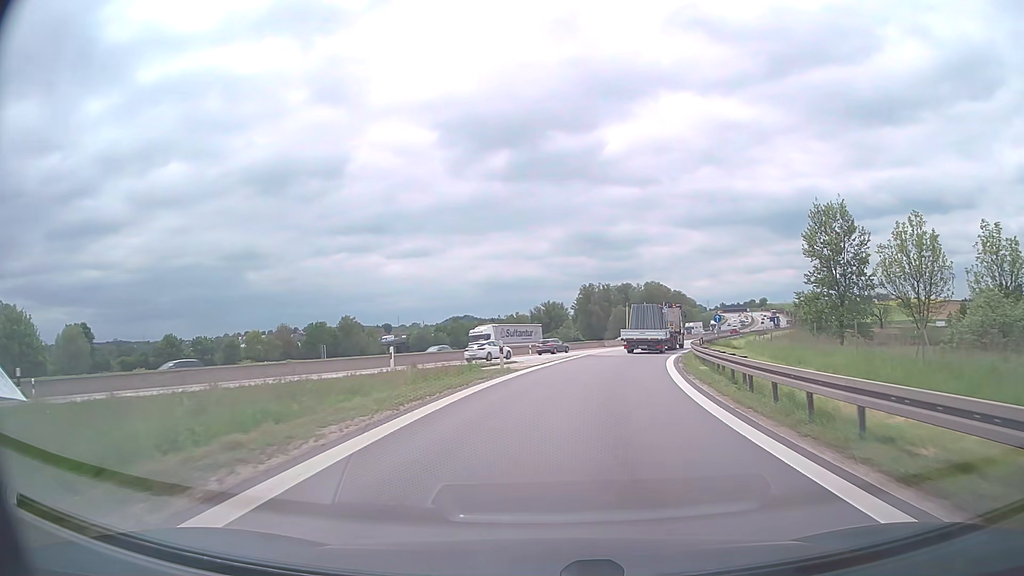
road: motorway_link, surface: asphalt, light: Day
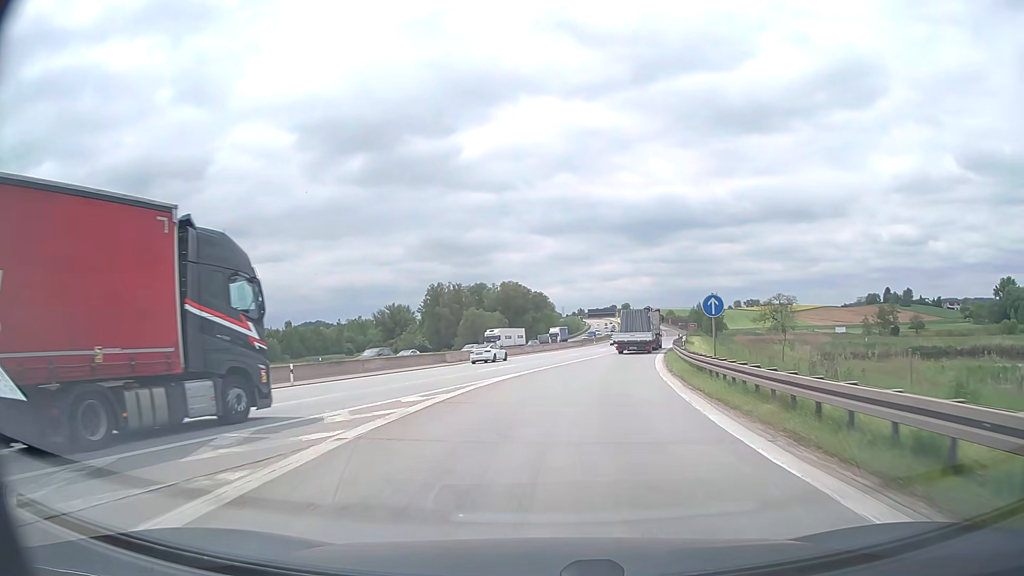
(+3.8, +34.7) m; +12°
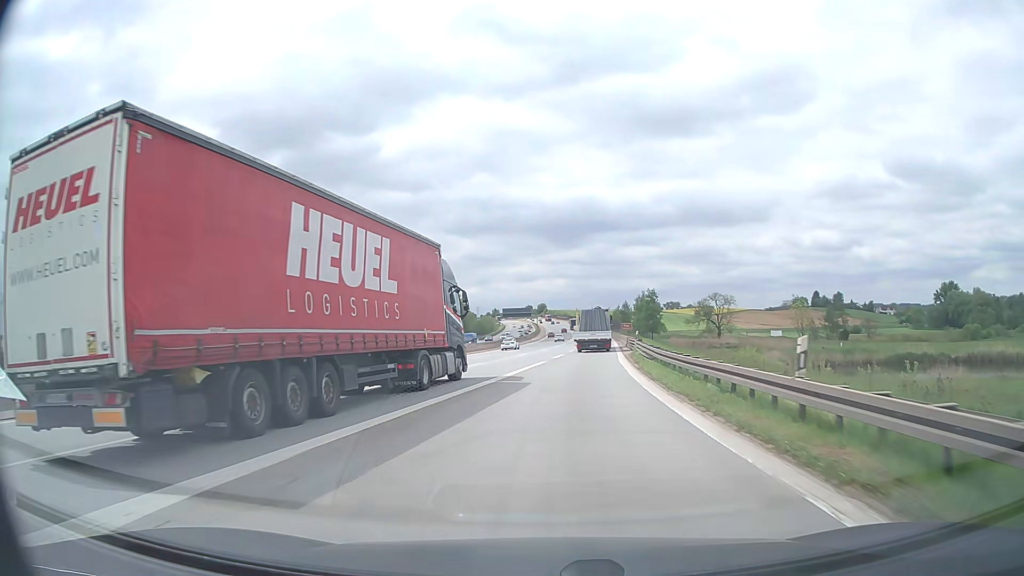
(+1.2, +19.8) m; +7°
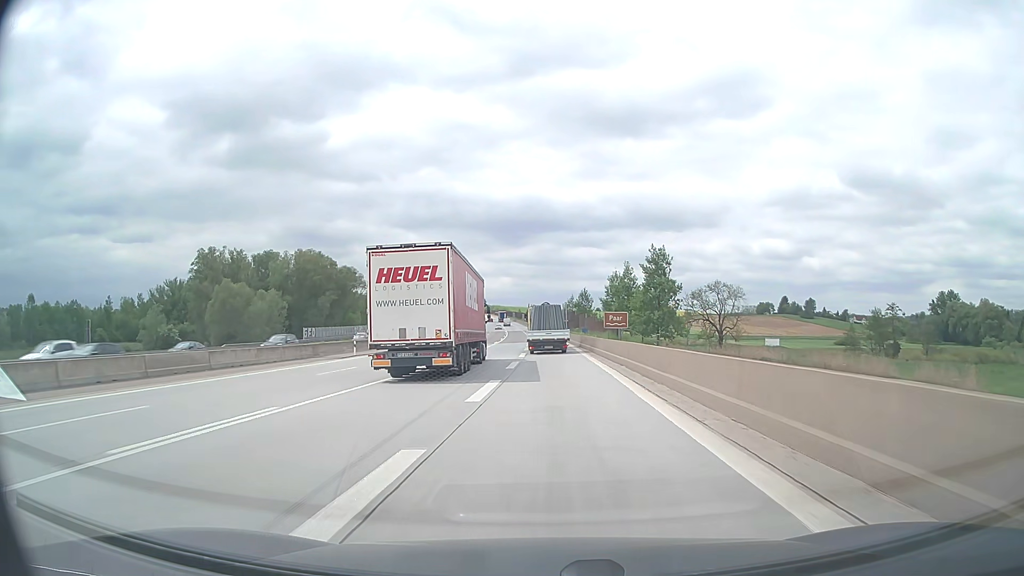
(+5.0, +60.5) m; +5°
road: motorway
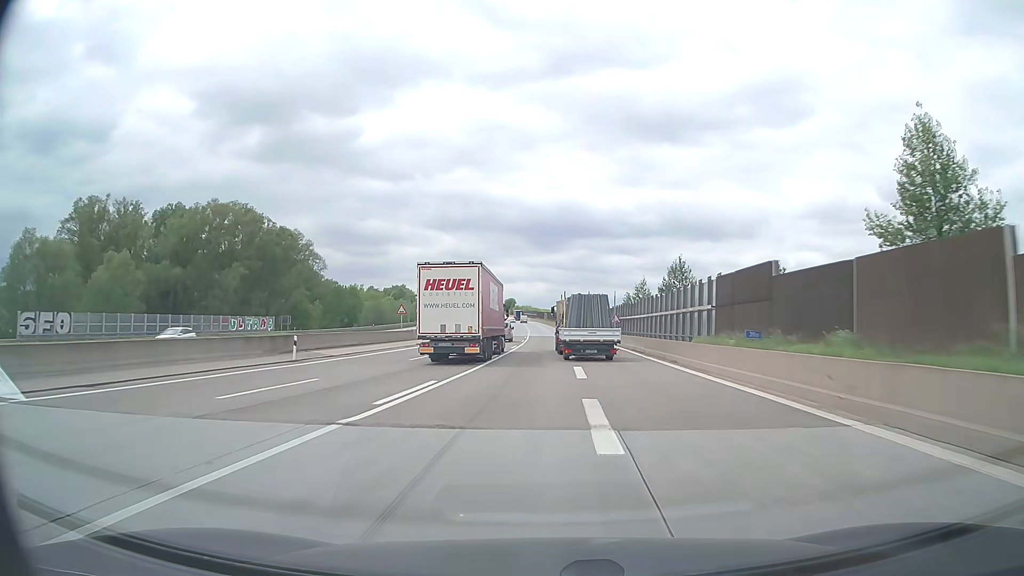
(-2.0, +67.0) m; -3°
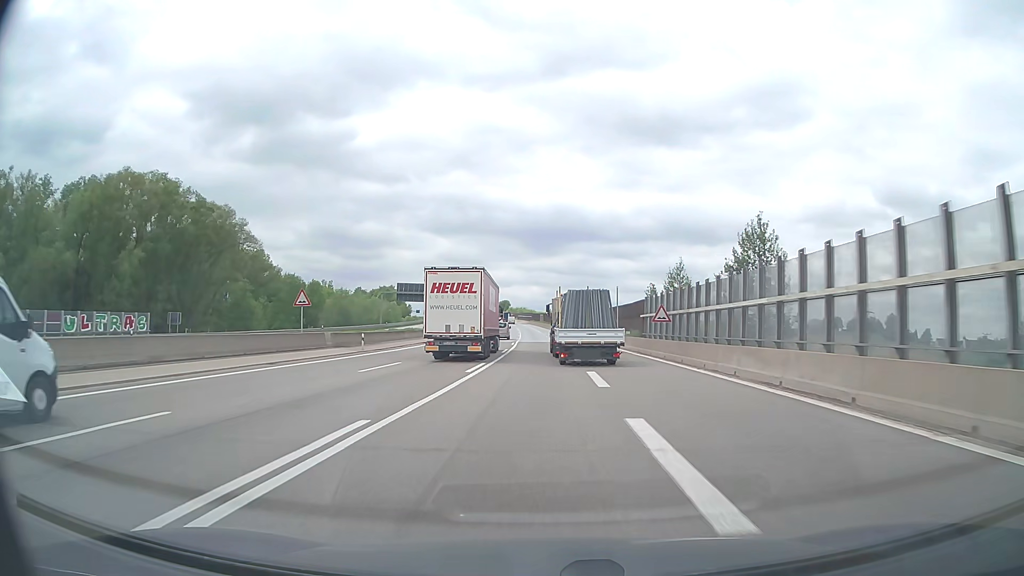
(+0.1, +27.0) m; +1°
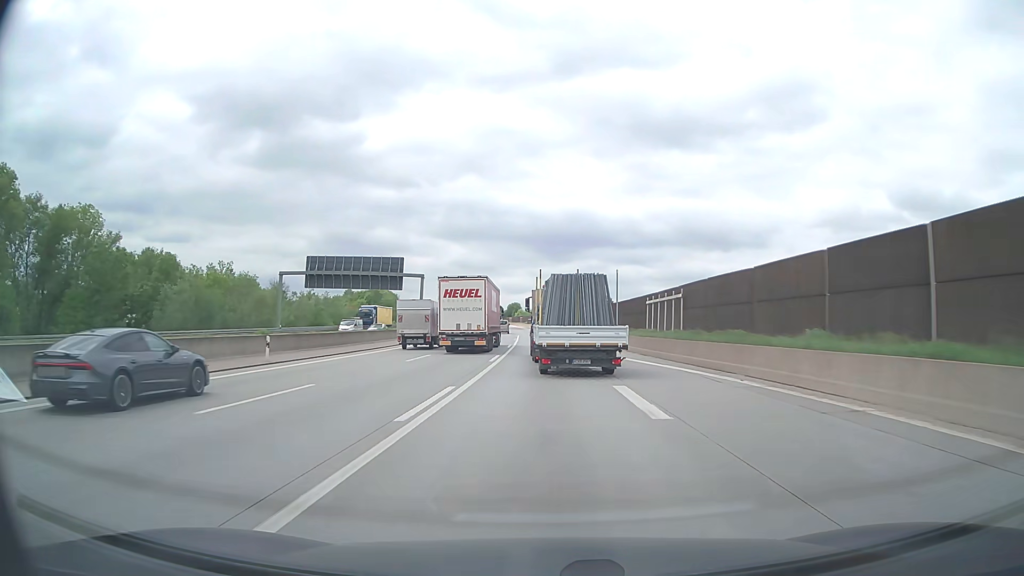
(-0.7, +66.7) m; -1°
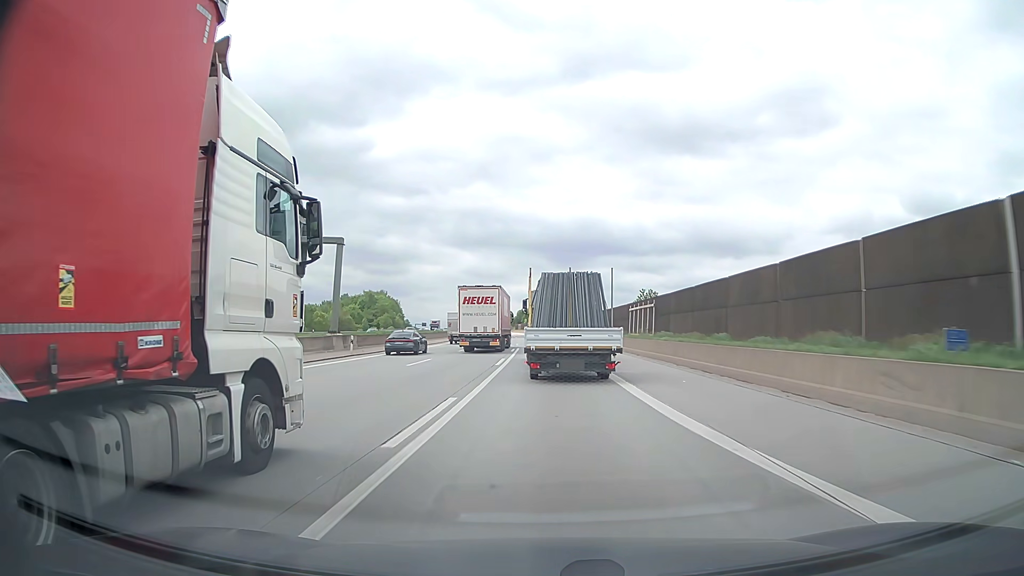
(-0.4, +38.3) m; -1°
(0, +10) (0, +20) (0, +30) (0, +40) (0, +50) (-1, +60) (-1, +70) (-1, +80) (-1, +90) (-2, +100) m
